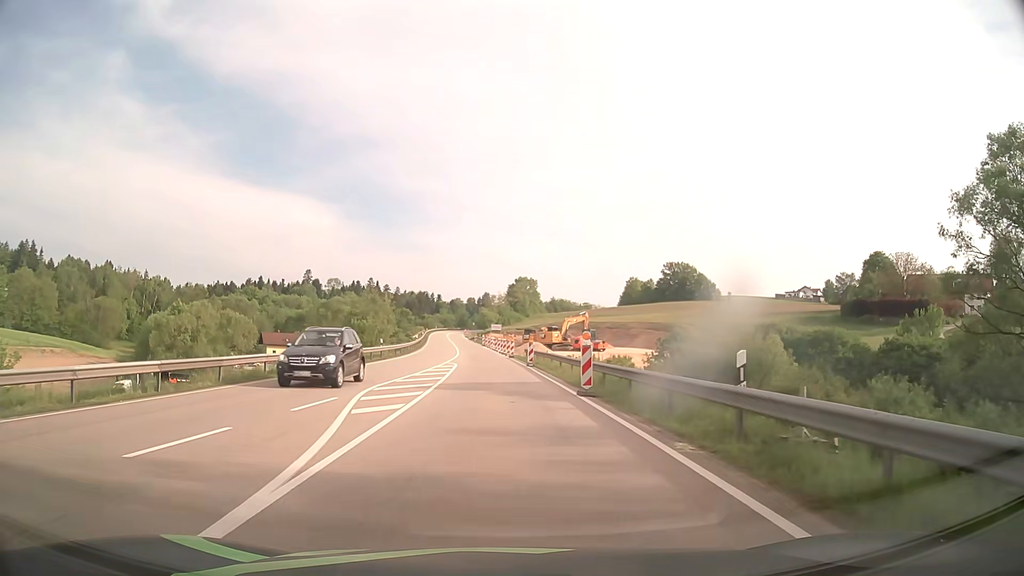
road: primary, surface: asphalt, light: Day
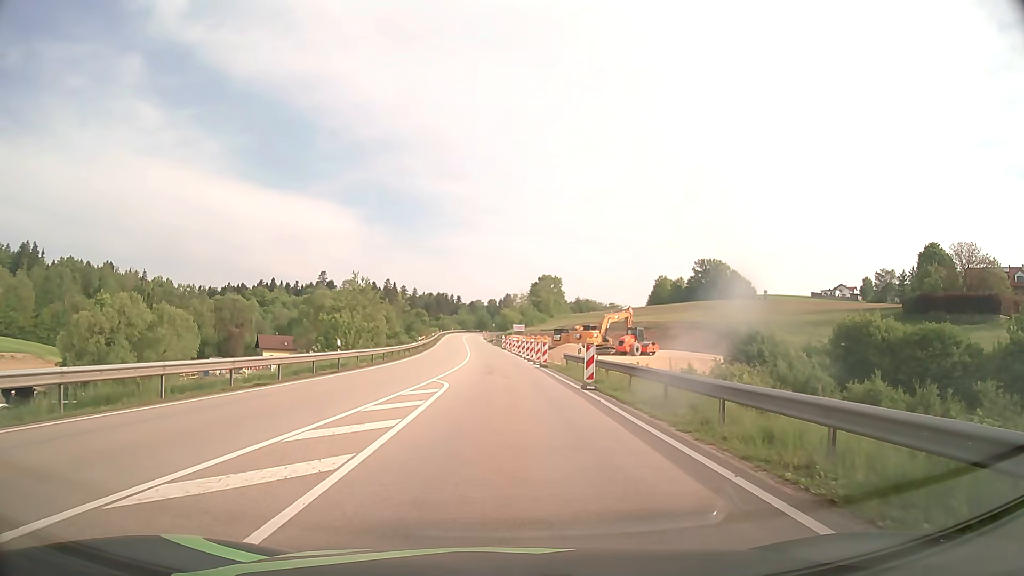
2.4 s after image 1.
(-0.3, +18.5) m; -2°
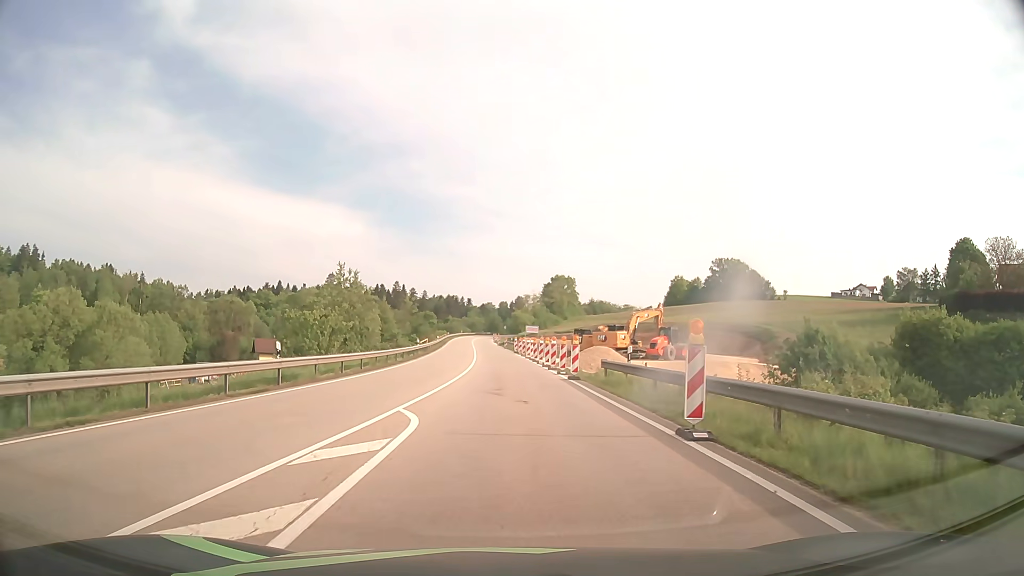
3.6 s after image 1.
(-0.1, +10.0) m; -1°
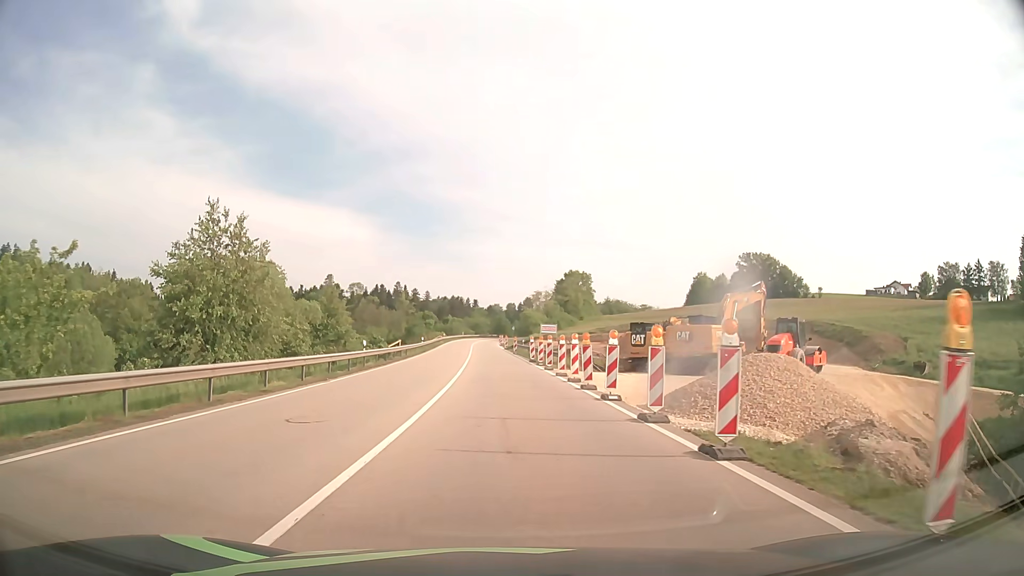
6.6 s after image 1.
(-0.1, +26.2) m; -1°
